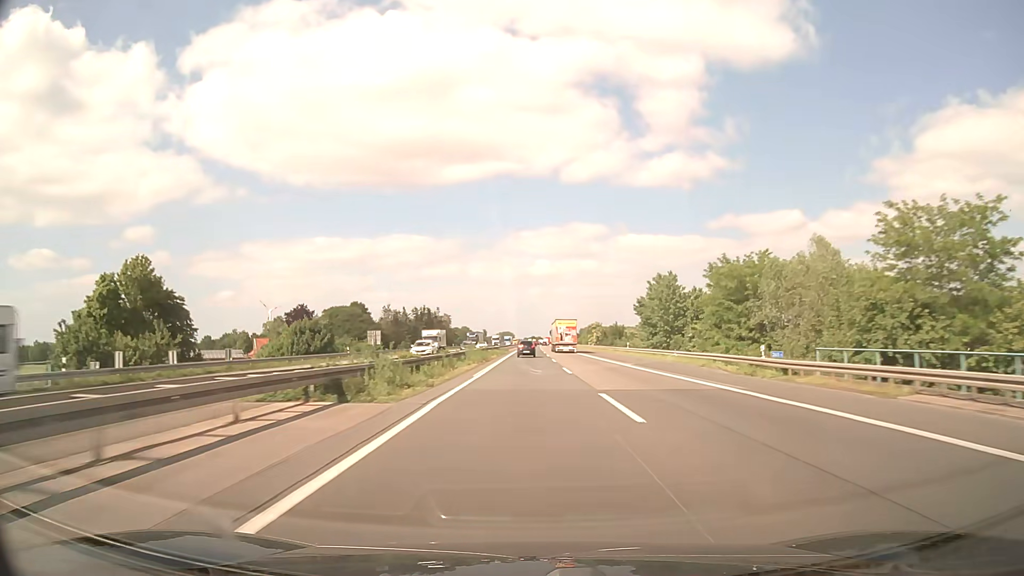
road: motorway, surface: asphalt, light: Day
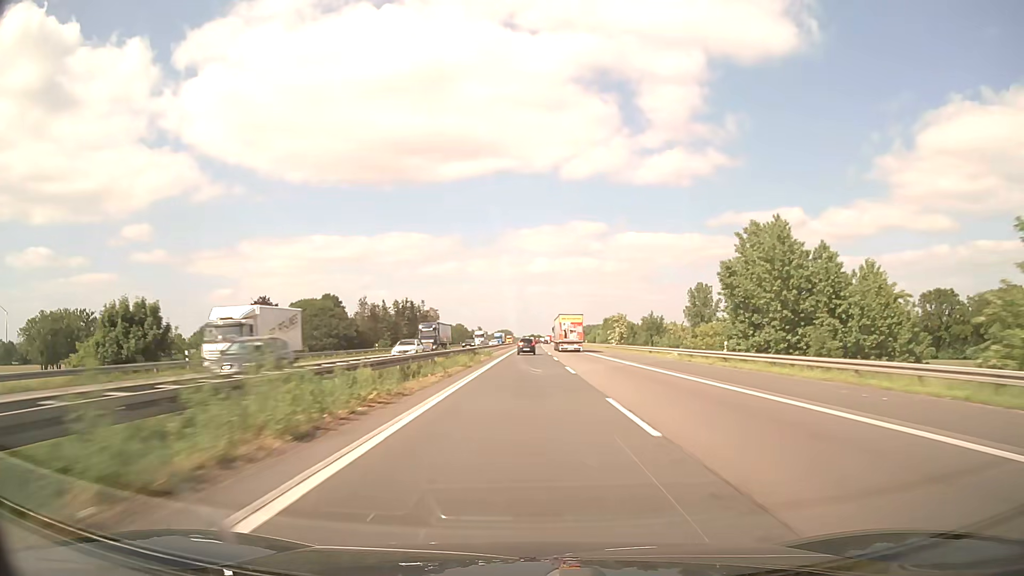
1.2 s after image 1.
(0.0, +38.2) m; 0°
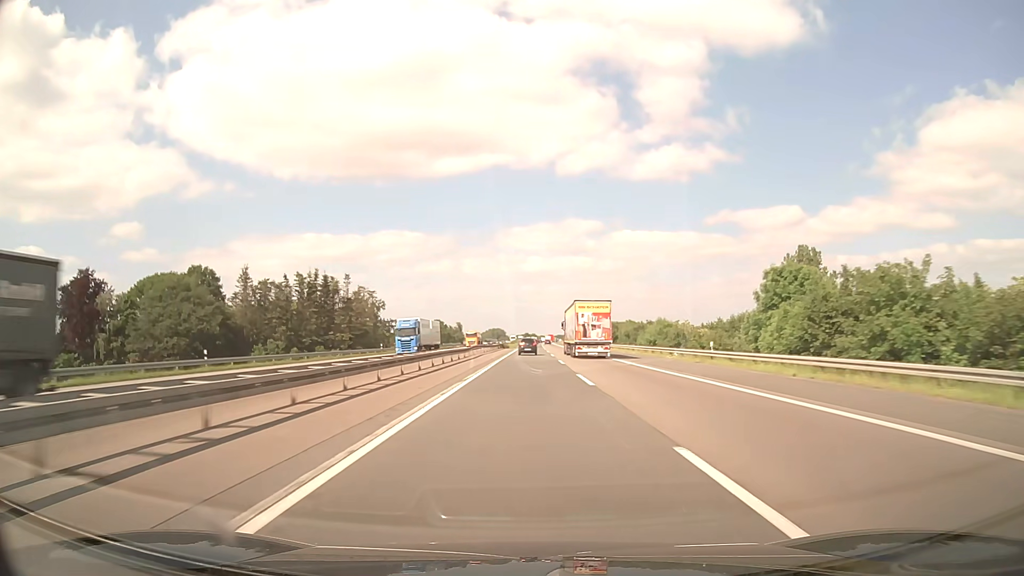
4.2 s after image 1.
(+0.3, +97.6) m; 0°
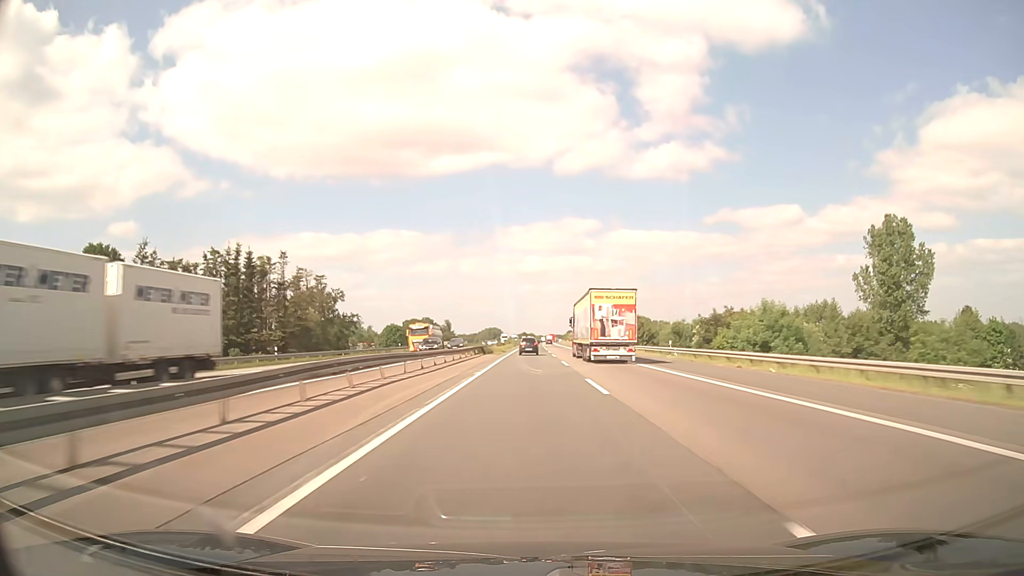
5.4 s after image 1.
(+0.1, +39.6) m; 0°
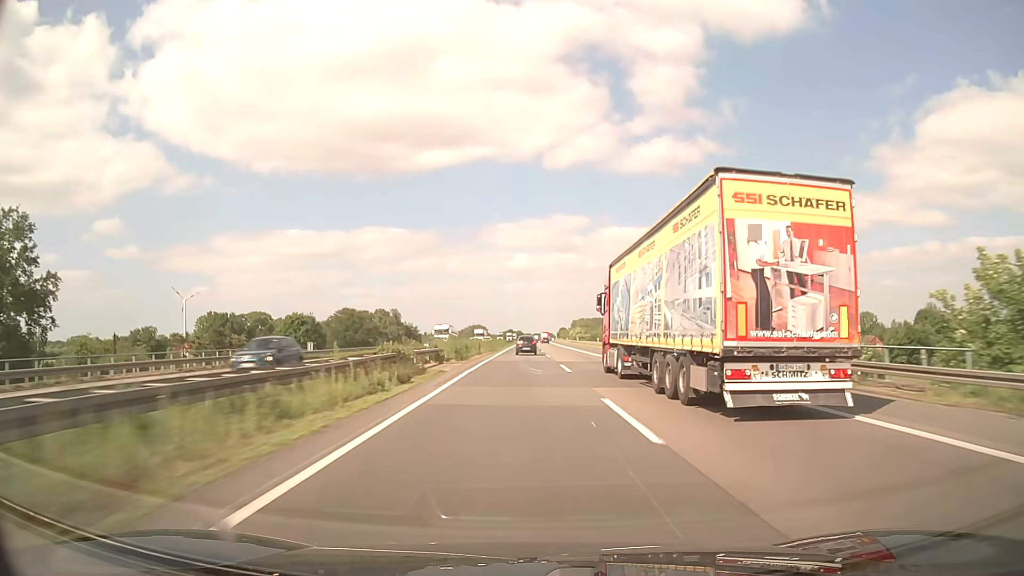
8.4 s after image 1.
(+0.7, +98.2) m; +1°
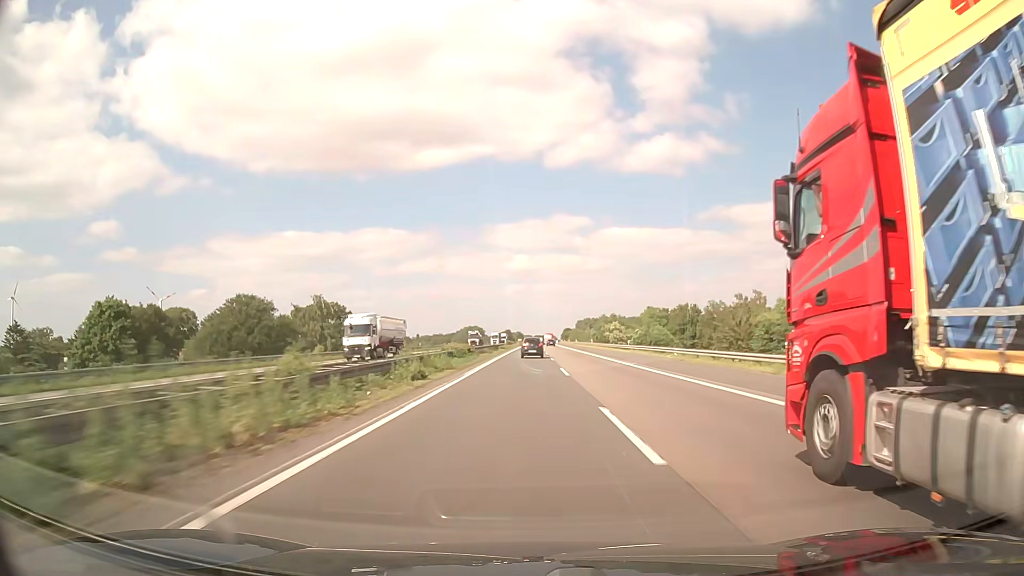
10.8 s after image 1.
(+0.1, +77.2) m; 0°
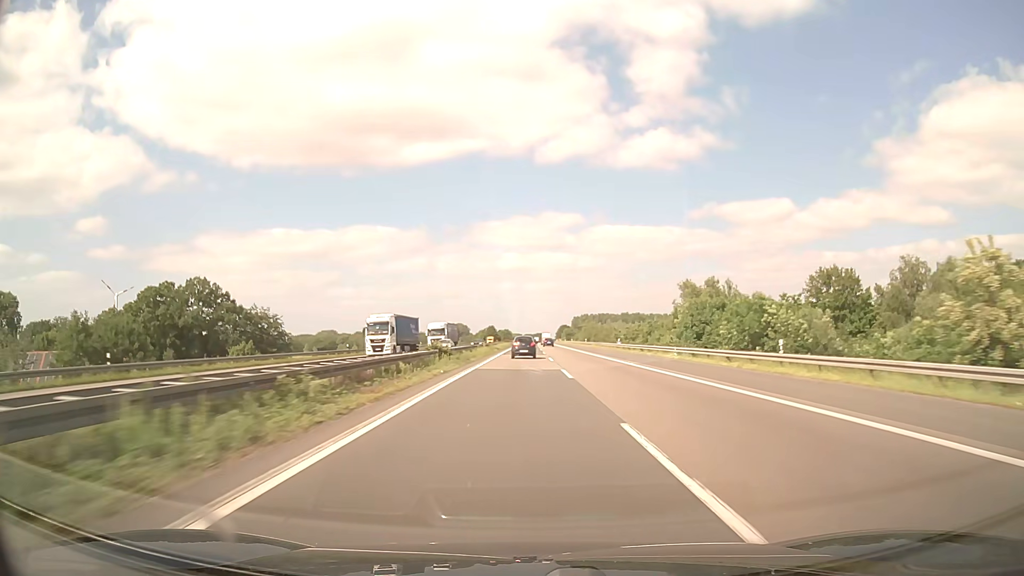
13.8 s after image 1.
(+0.6, +96.0) m; +1°
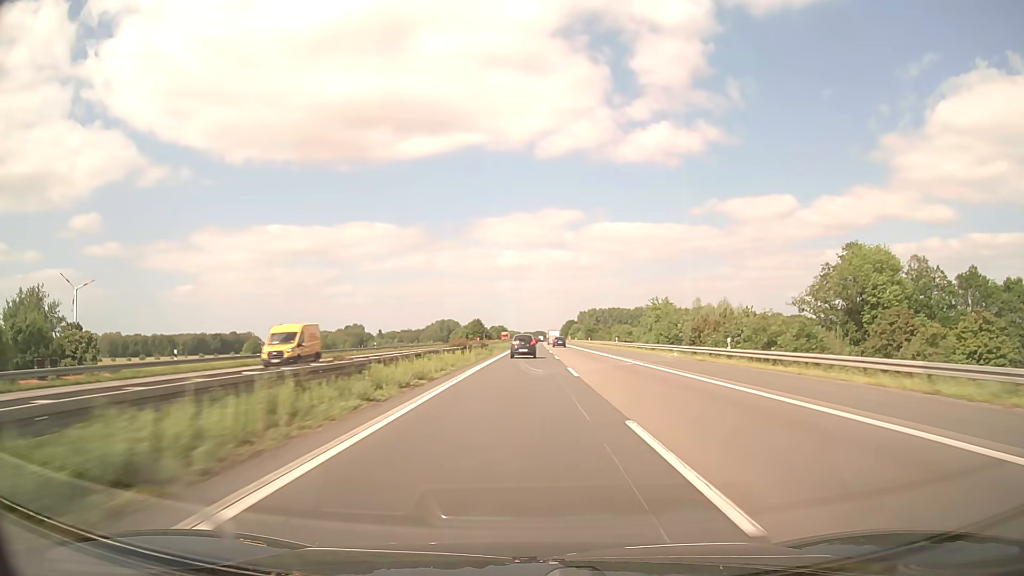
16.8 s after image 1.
(+0.1, +93.2) m; 0°
(0, +10) (0, +20) (0, +30) (0, +40) (0, +50) (0, +60) (0, +70) (0, +80) (+1, +90) (+1, +100) m
